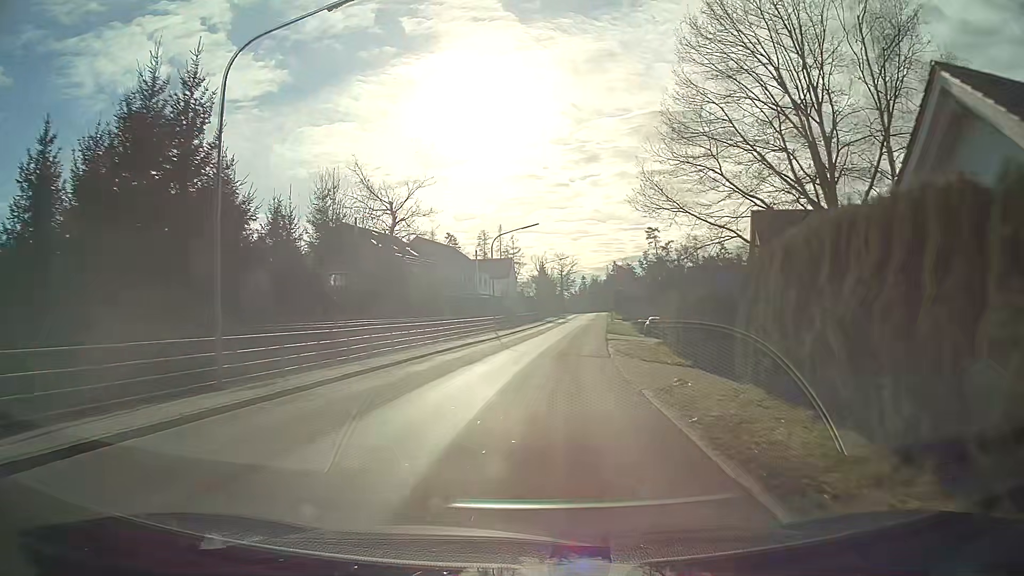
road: tertiary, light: Day
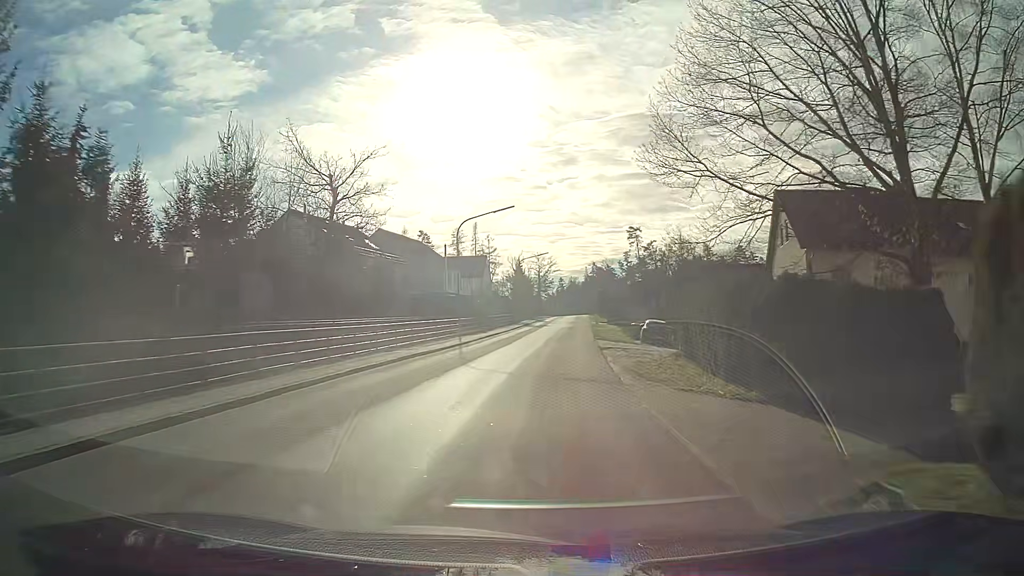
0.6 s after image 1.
(+0.2, +8.6) m; +2°
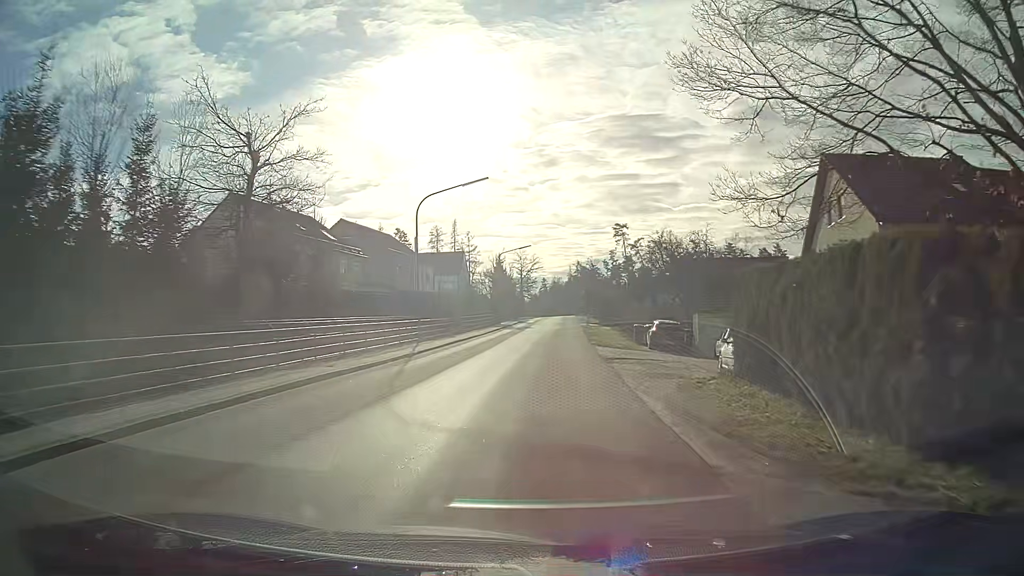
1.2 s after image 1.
(+0.1, +8.7) m; +1°
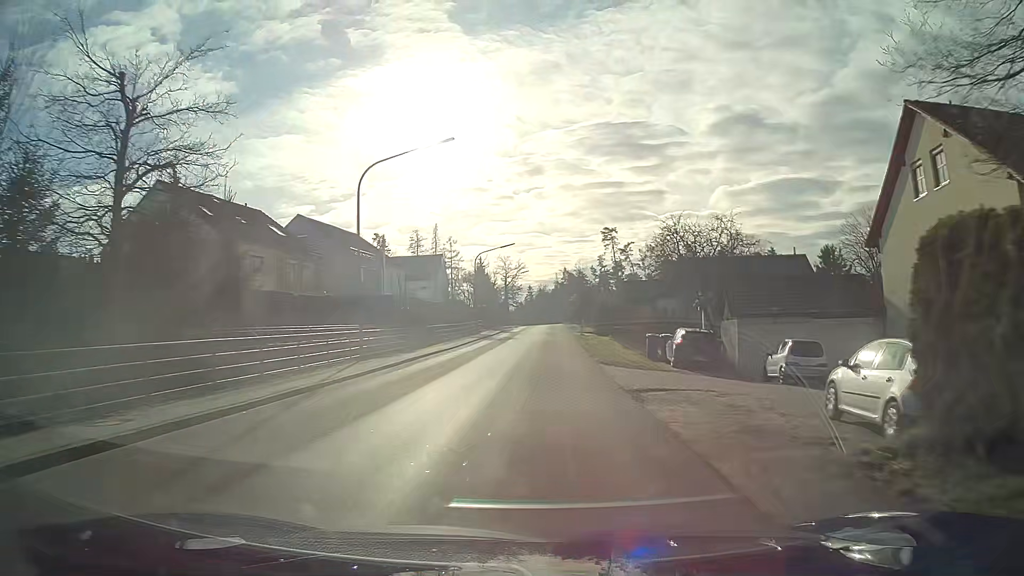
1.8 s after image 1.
(+0.1, +8.6) m; +1°
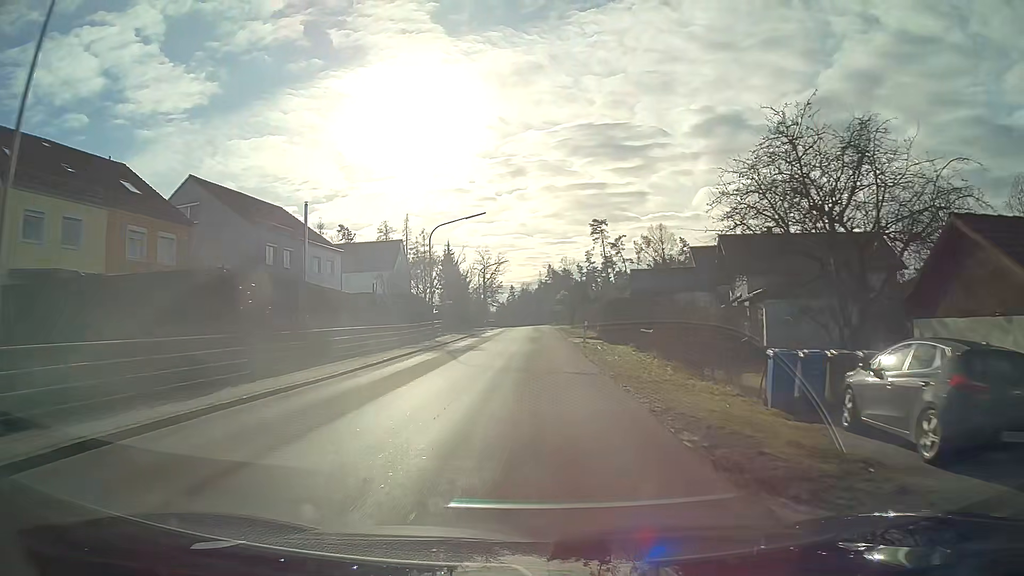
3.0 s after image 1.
(+0.2, +17.3) m; +1°
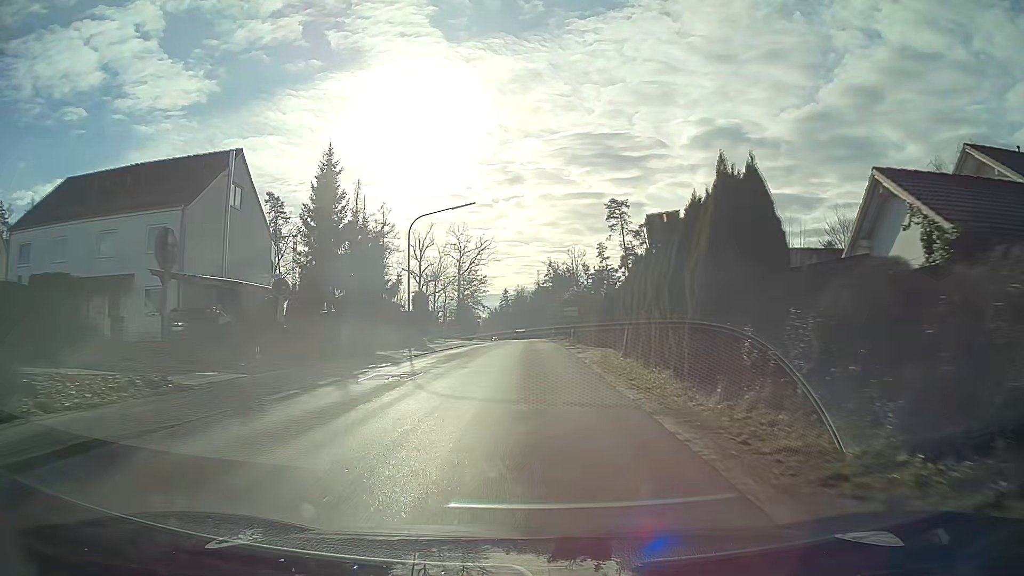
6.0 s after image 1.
(-0.1, +42.9) m; 0°
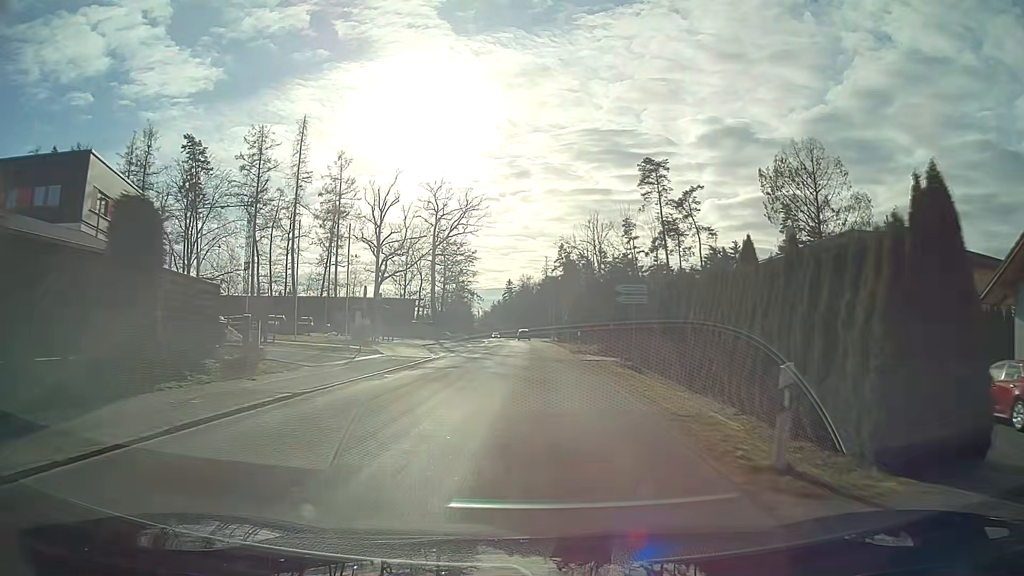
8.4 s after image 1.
(-0.1, +32.2) m; 0°
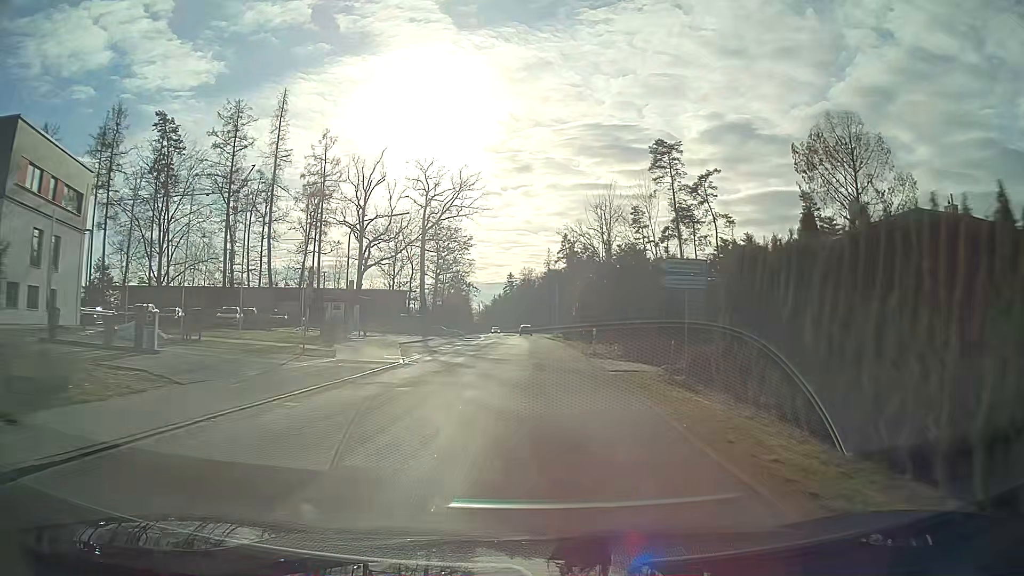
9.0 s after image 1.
(0.0, +8.0) m; 0°
(0, +10) (0, +20) (0, +30) (0, +40) (0, +50) (0, +60) (-1, +70) (-1, +80) (-1, +90) (-1, +100) m
